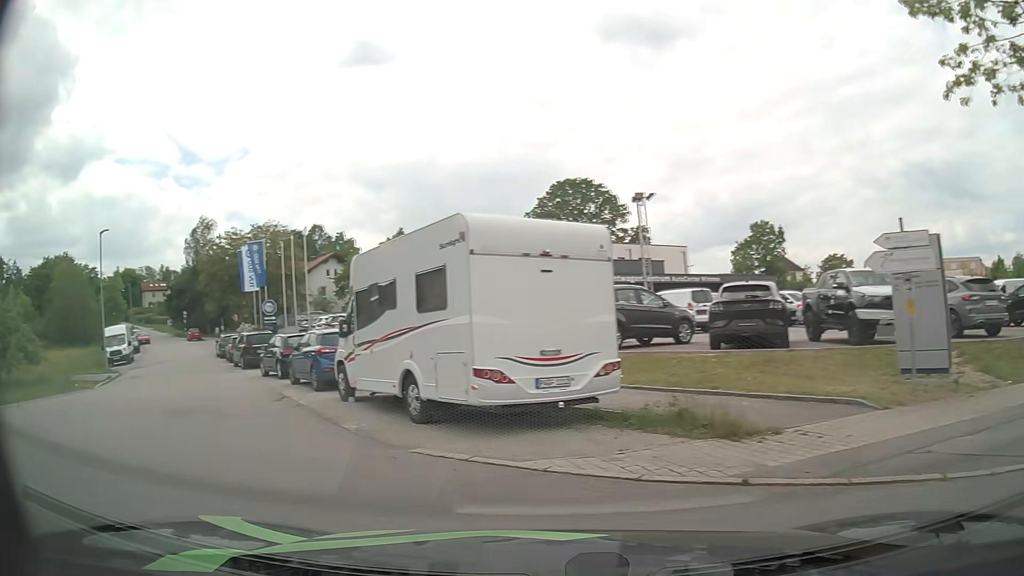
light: Day
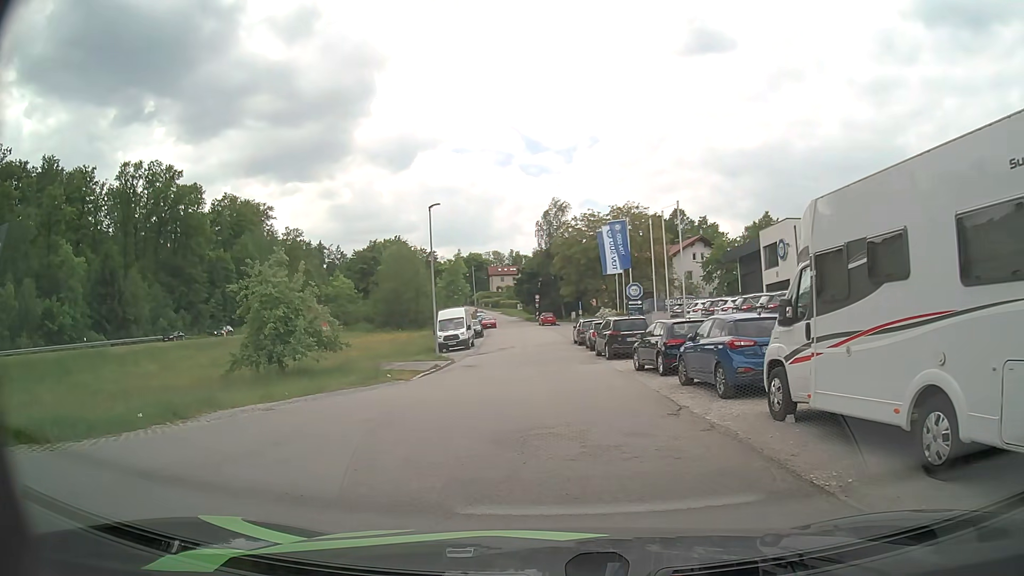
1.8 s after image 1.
(-1.3, +4.2) m; -29°
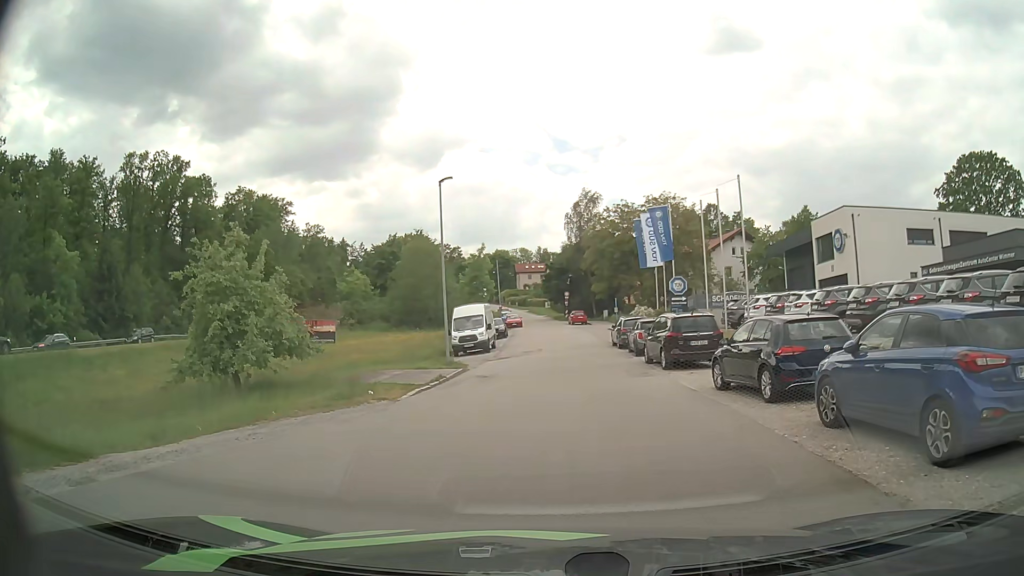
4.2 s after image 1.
(-0.2, +6.2) m; -2°
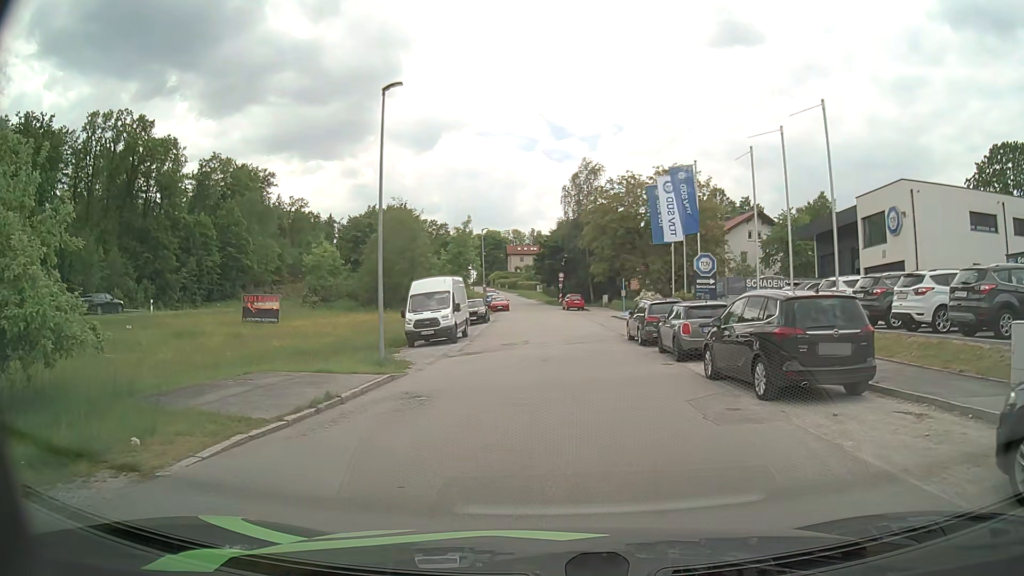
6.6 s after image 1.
(+0.1, +10.1) m; +1°
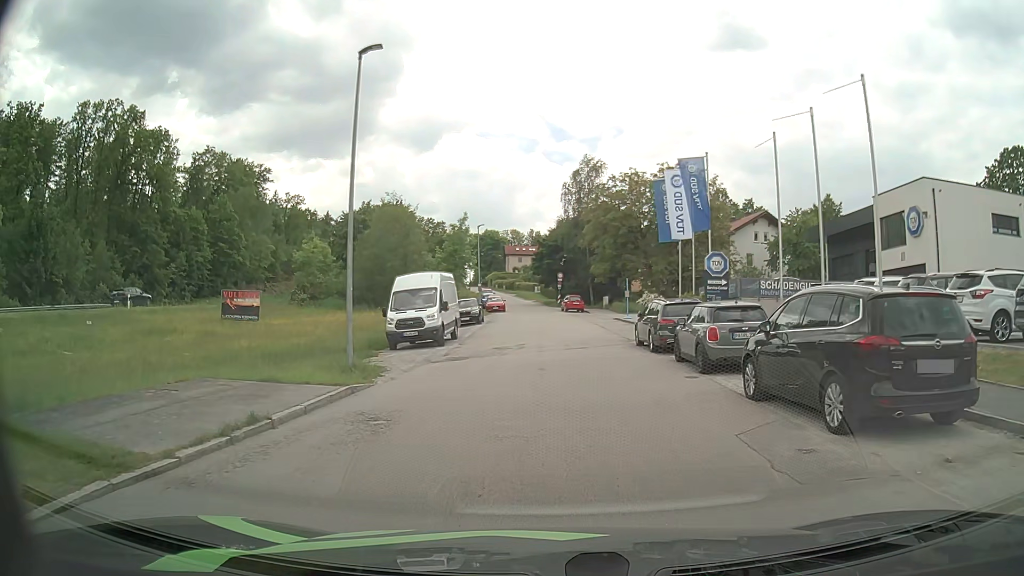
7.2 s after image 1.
(0.0, +2.8) m; 0°
